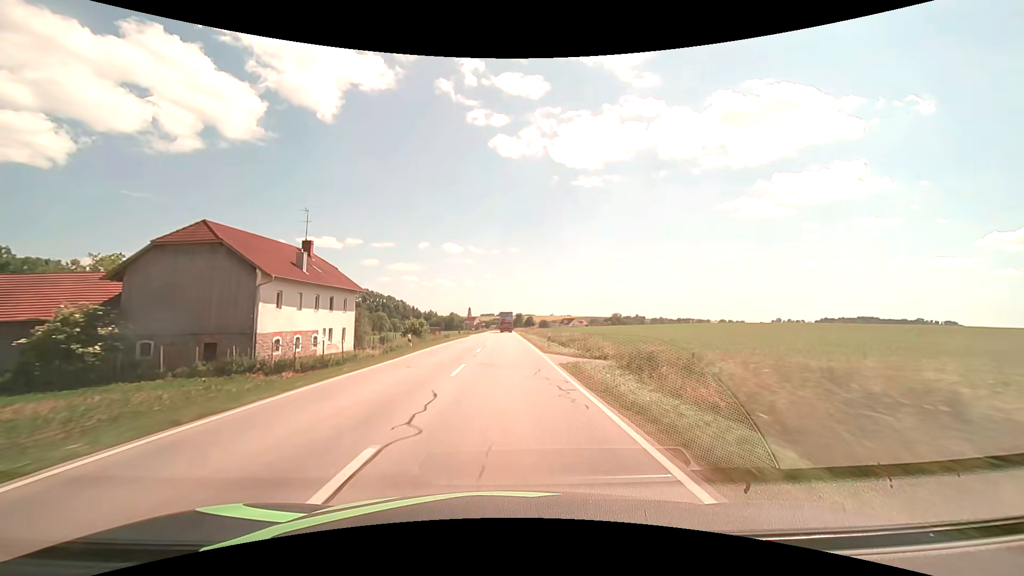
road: secondary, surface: asphalt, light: Day
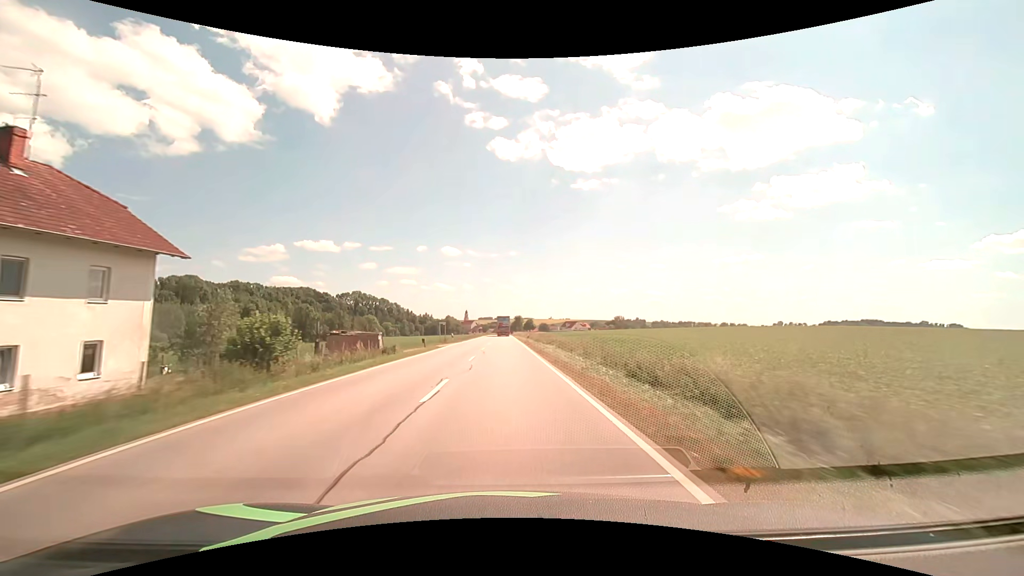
(+0.1, +28.5) m; 0°
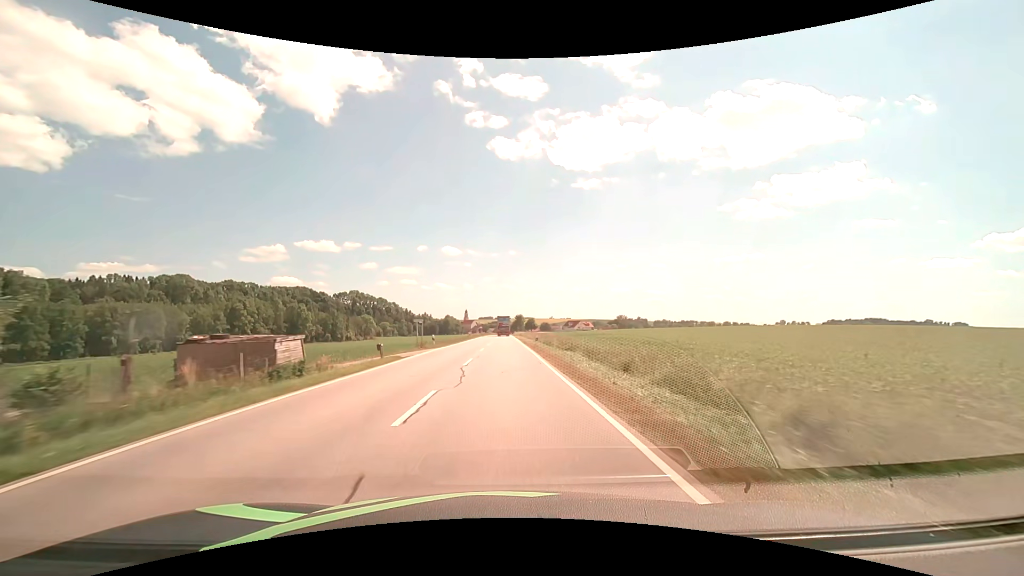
(0.0, +14.2) m; 0°
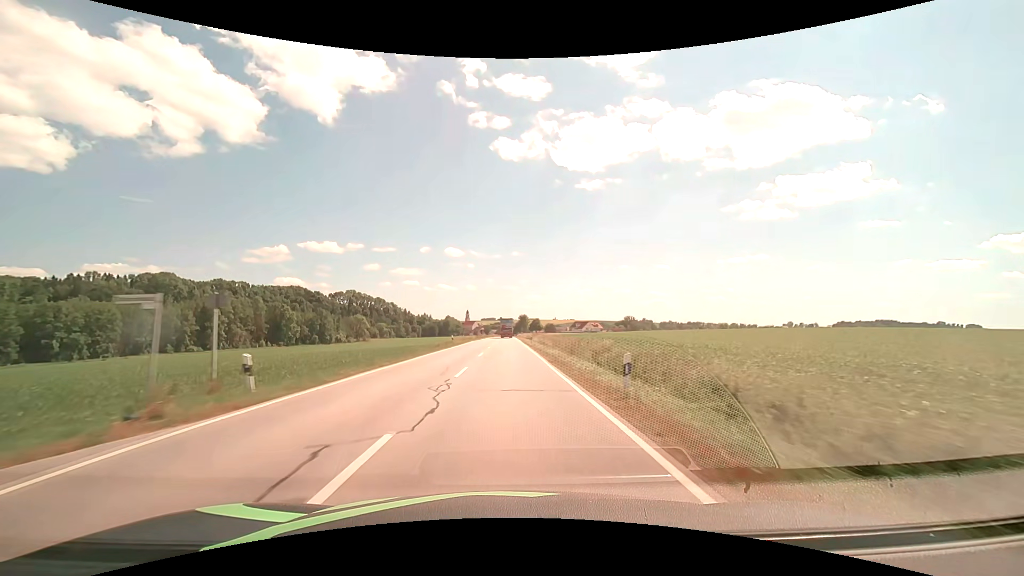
(-0.1, +28.4) m; 0°
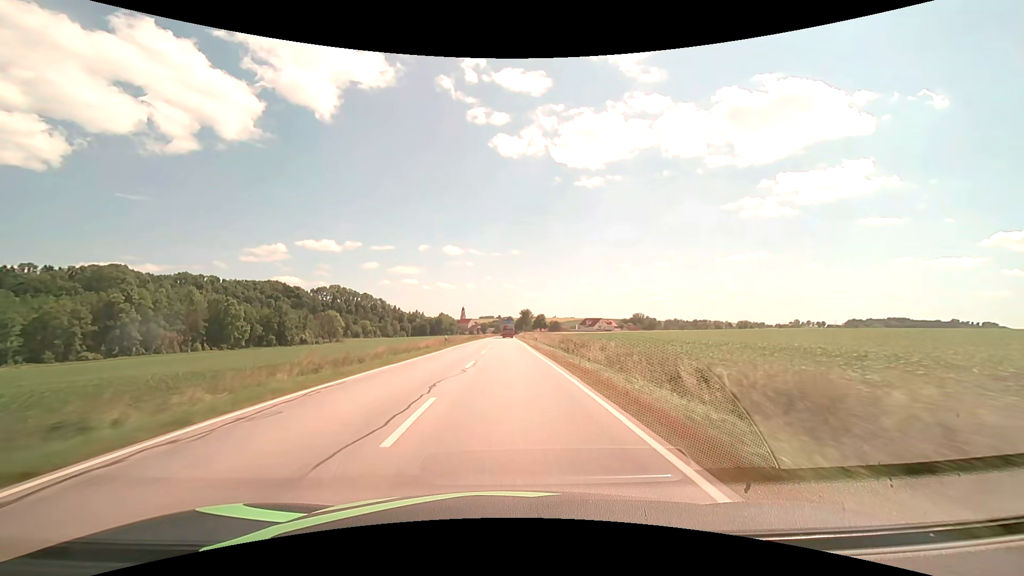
(+0.1, +56.8) m; 0°
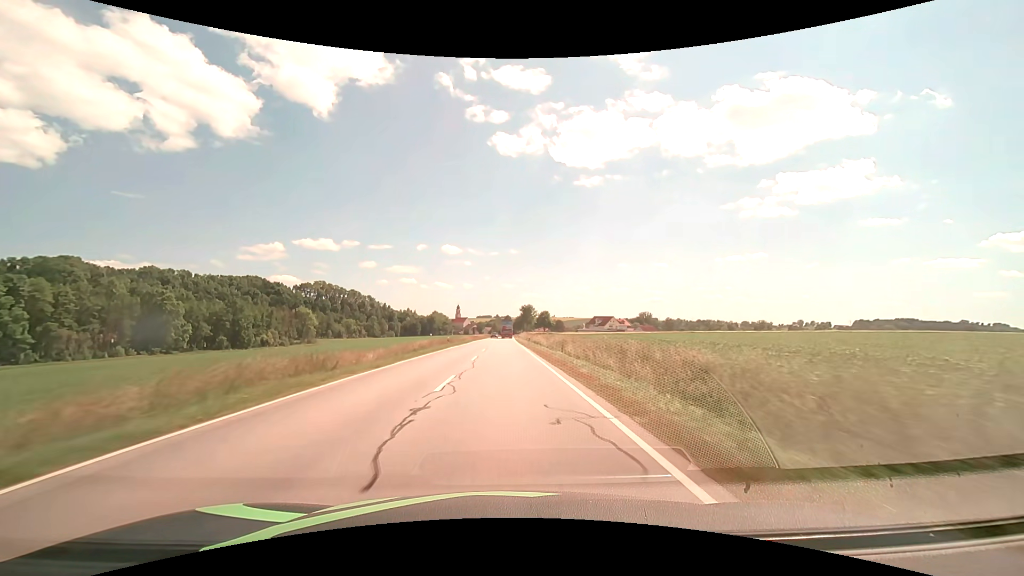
(+0.1, +42.6) m; 0°
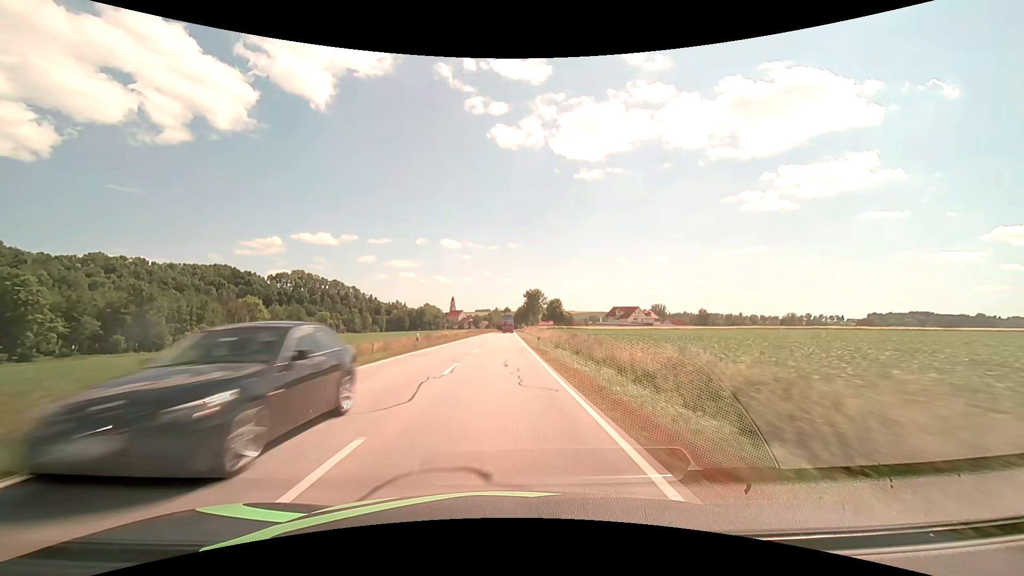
(+0.1, +56.9) m; 0°
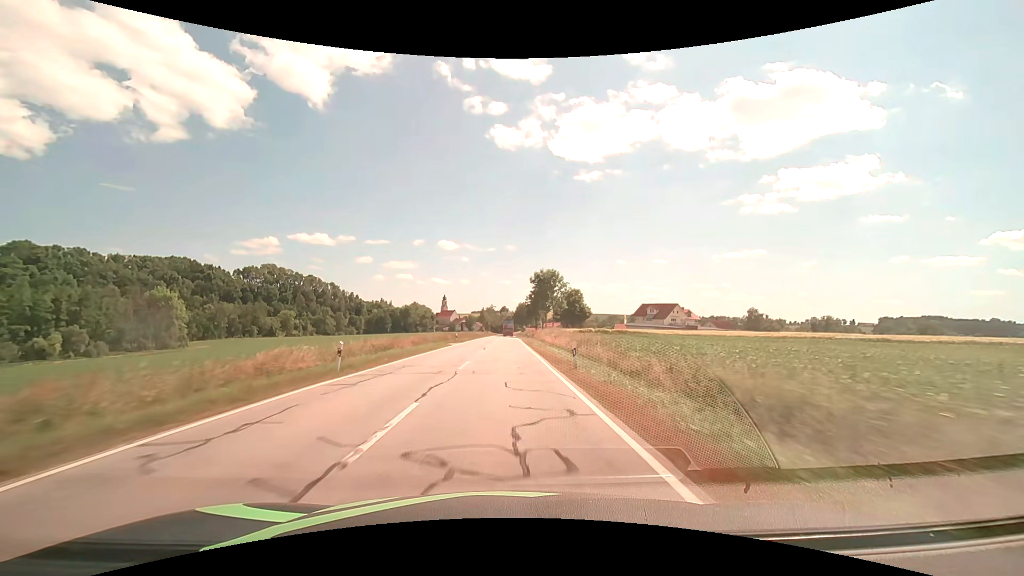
(-0.1, +57.0) m; 0°
(0, +10) (0, +20) (0, +30) (0, +40) (0, +50) (0, +60) (0, +70) (0, +80) (0, +90) (0, +100) m
